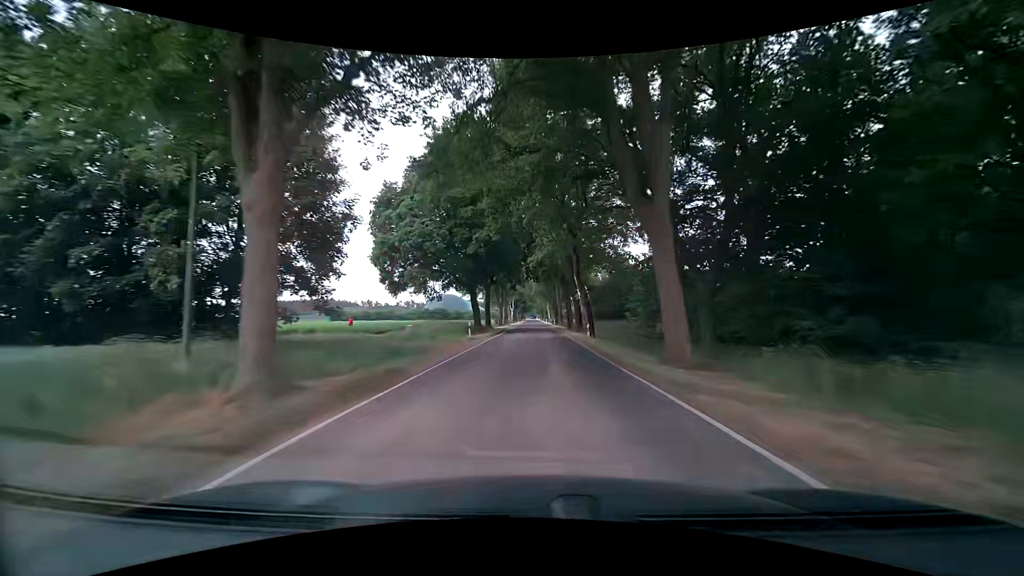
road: tertiary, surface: asphalt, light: Day
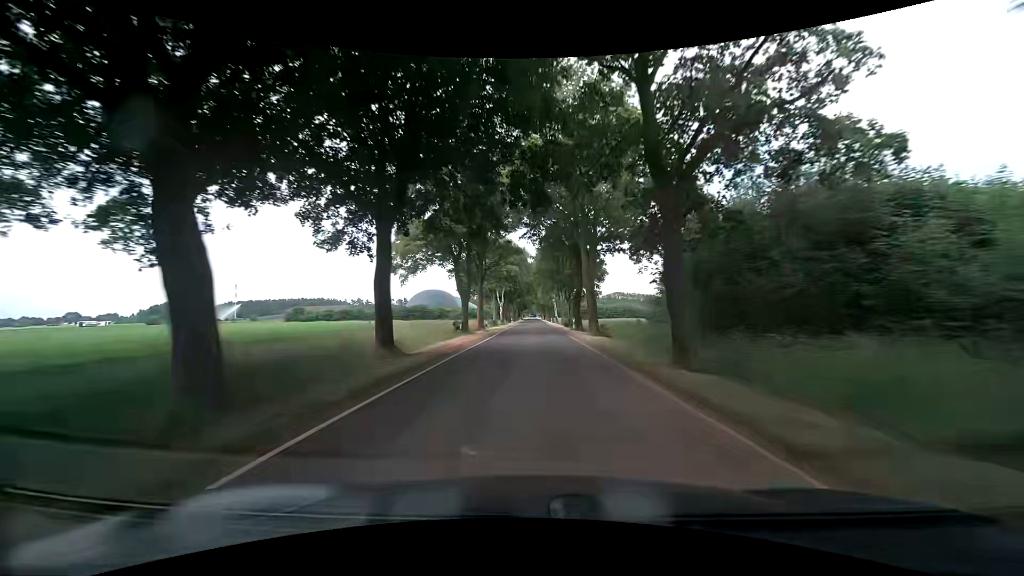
(-0.1, +40.5) m; 0°
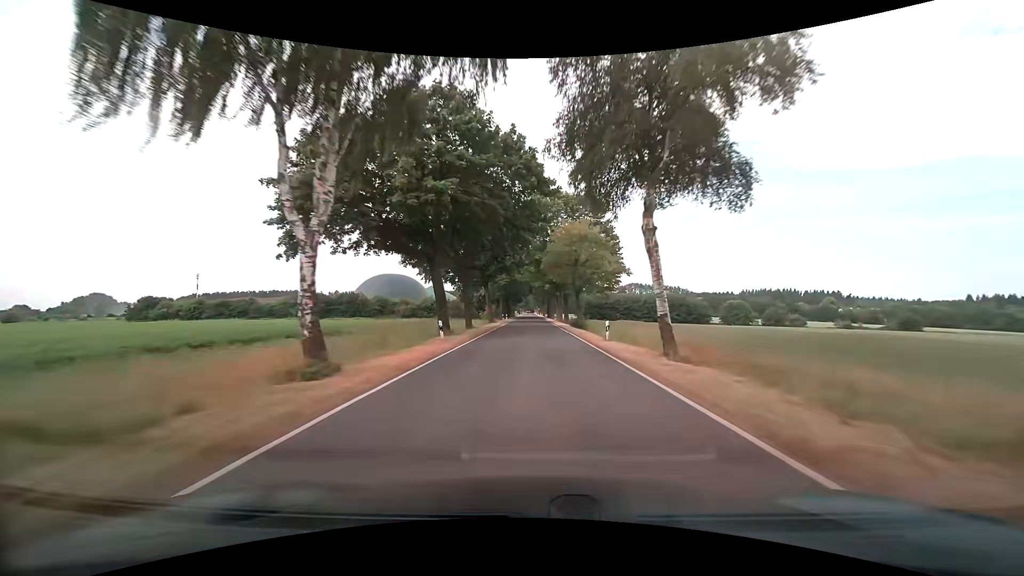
(-0.5, +70.5) m; 0°
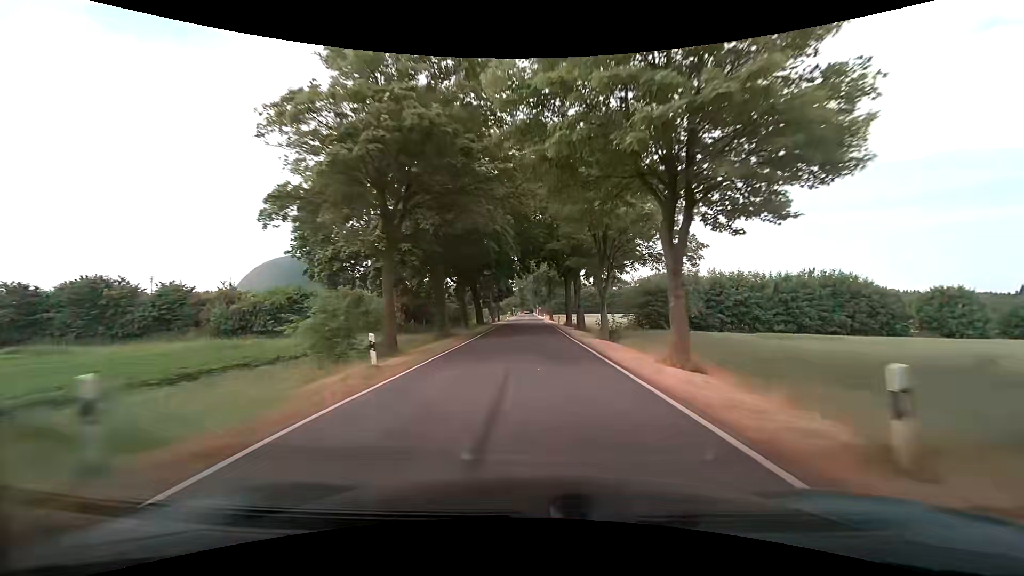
(+0.3, +67.7) m; +1°
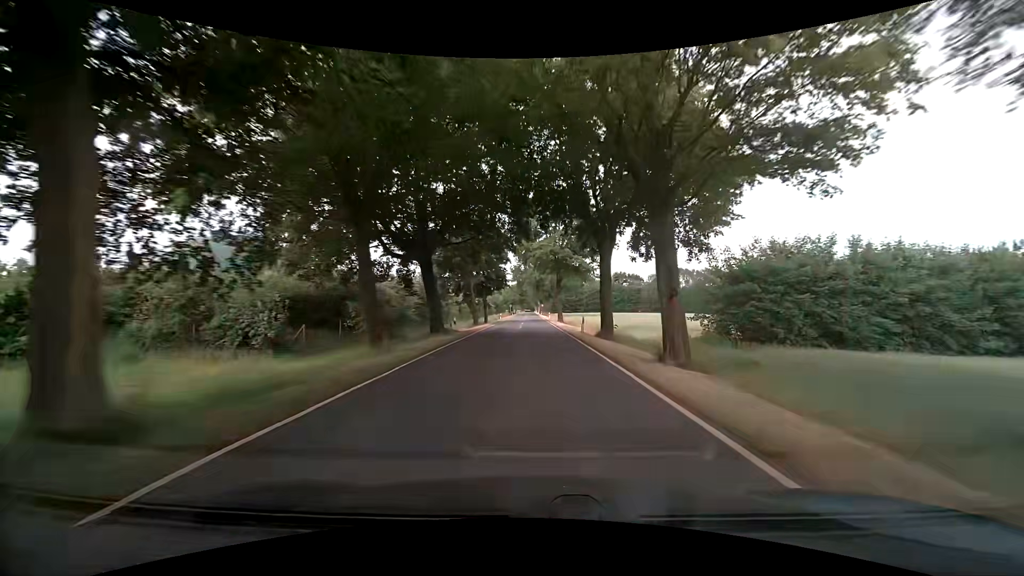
(-0.1, +25.2) m; 0°
(0, +10) (0, +20) (0, +30) (0, +40) (0, +50) (0, +60) (0, +70) (0, +80) (0, +90) (0, +100) m
